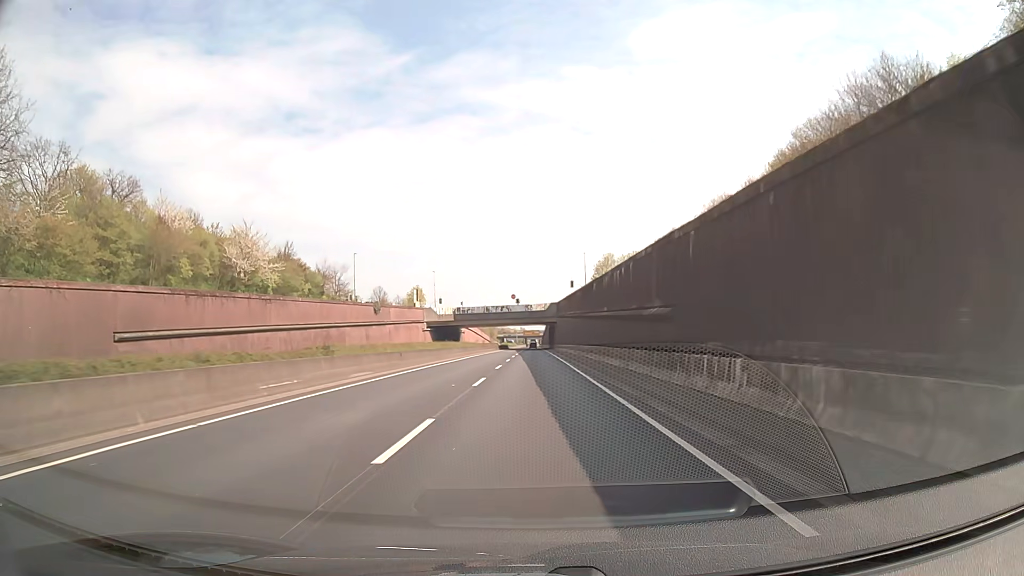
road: trunk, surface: asphalt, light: Day
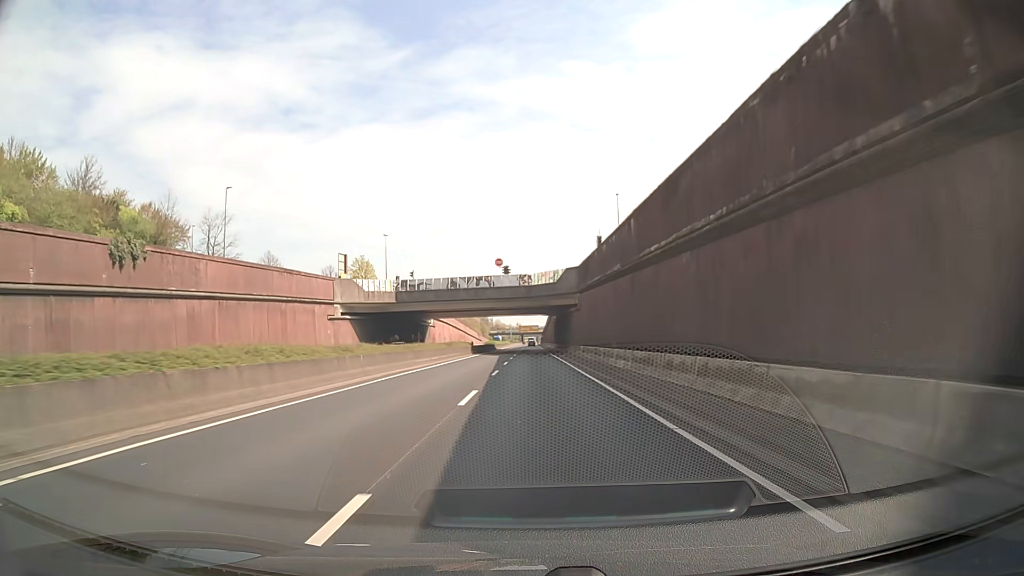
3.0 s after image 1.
(-0.2, +54.0) m; 0°
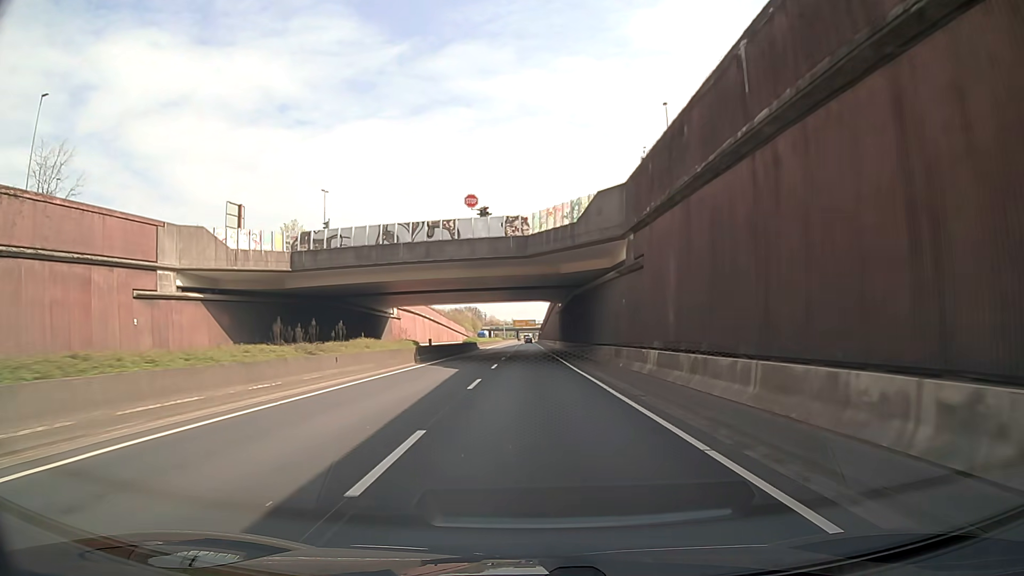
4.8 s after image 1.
(+0.1, +32.5) m; 0°
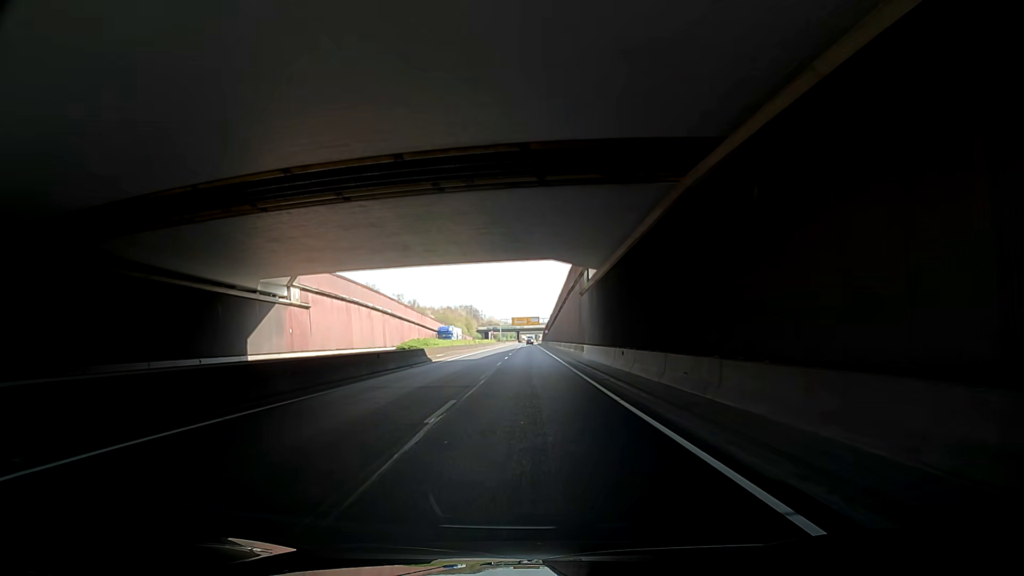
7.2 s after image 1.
(0.0, +43.3) m; 0°
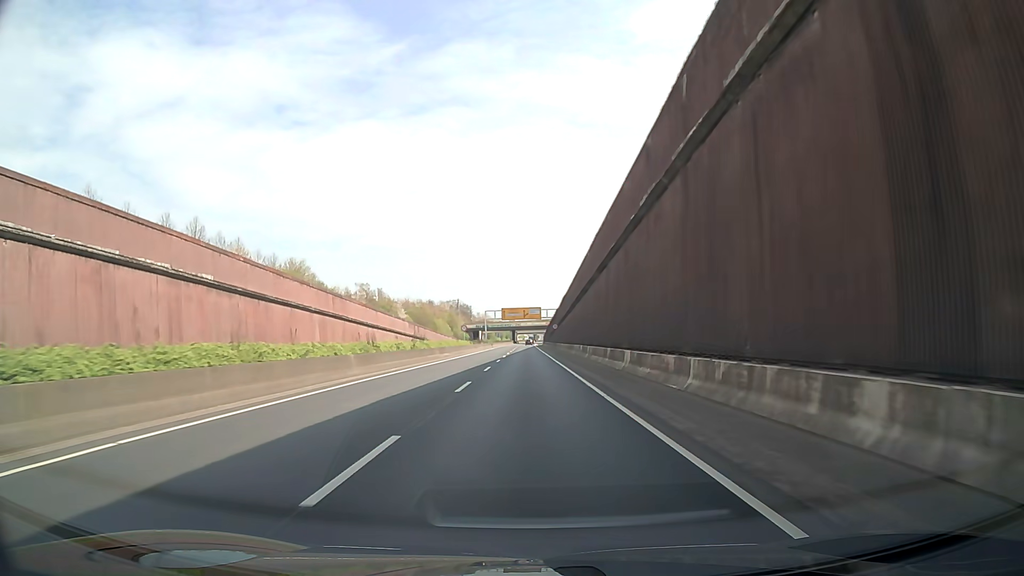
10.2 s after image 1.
(-1.2, +54.1) m; -1°
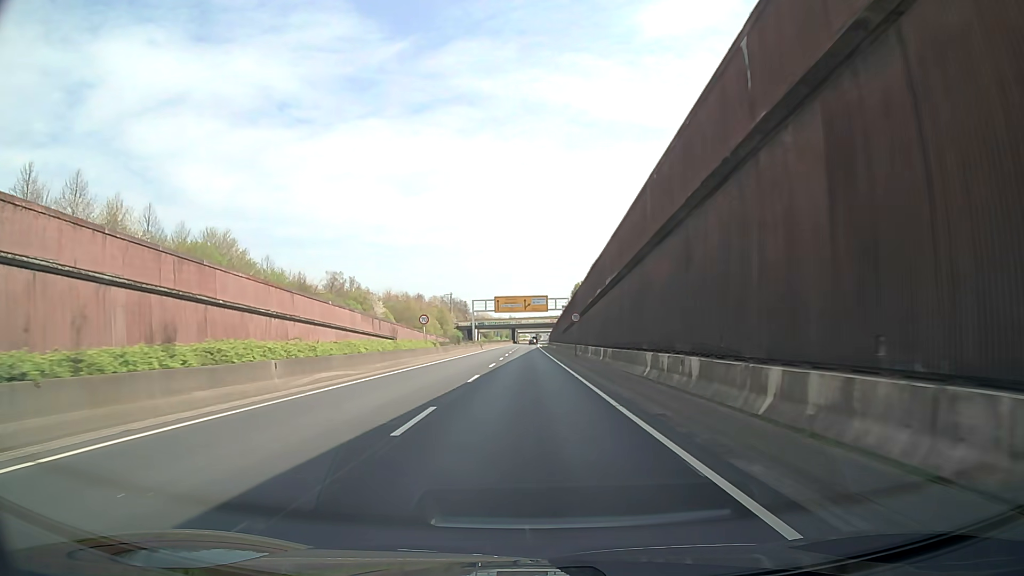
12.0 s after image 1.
(+0.1, +32.4) m; 0°
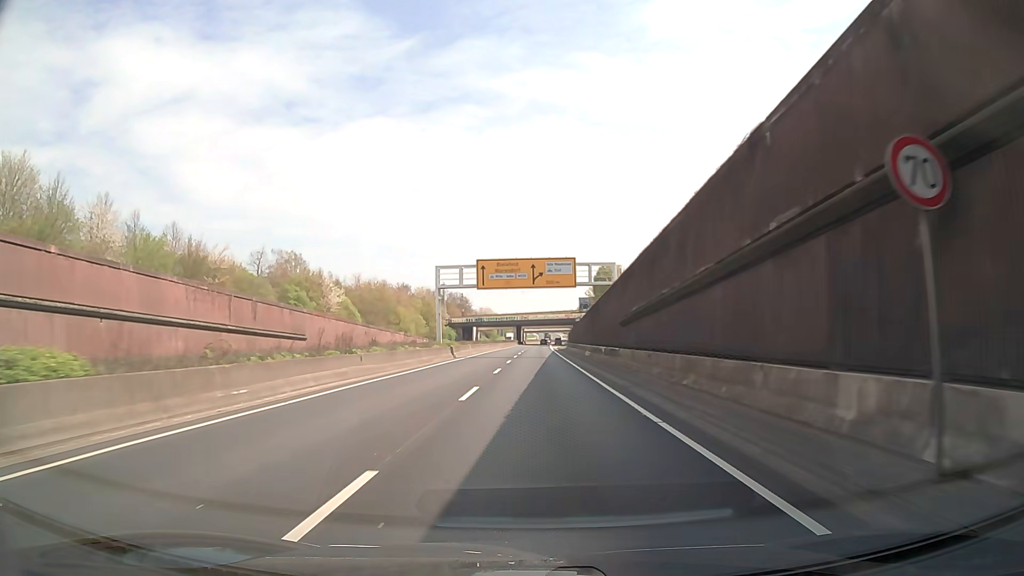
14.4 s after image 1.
(-0.3, +43.0) m; -1°
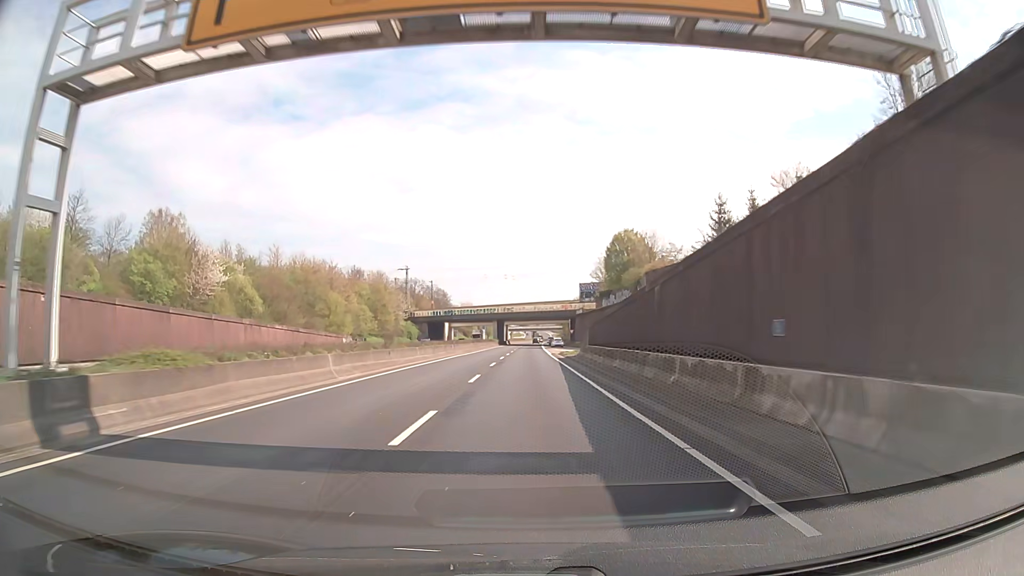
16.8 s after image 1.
(+0.3, +42.9) m; +1°
(0, +10) (0, +20) (0, +30) (0, +40) (0, +50) (0, +60) (0, +70) (0, +80) (0, +90) (0, +100) m
